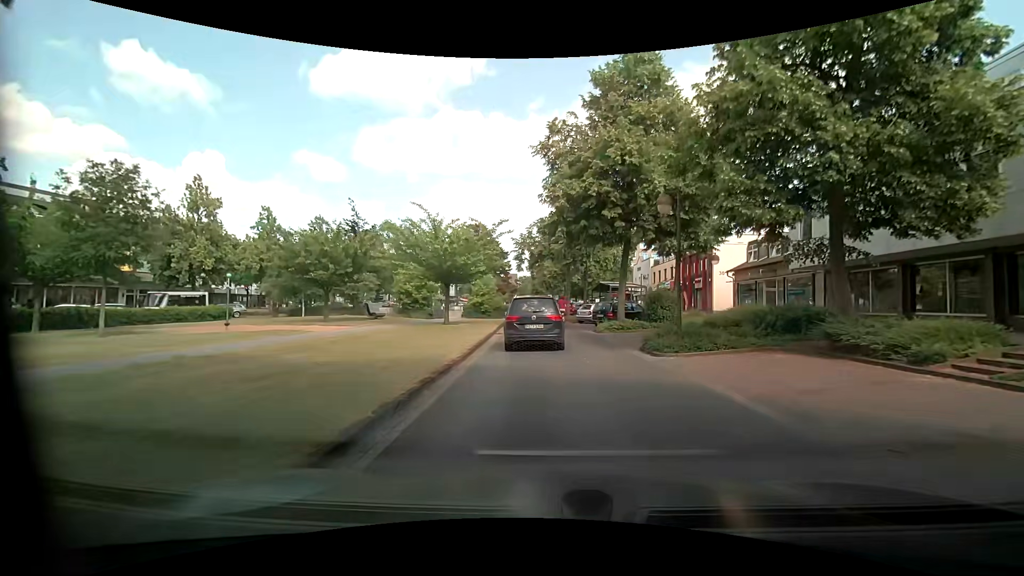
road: residential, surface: asphalt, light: Day
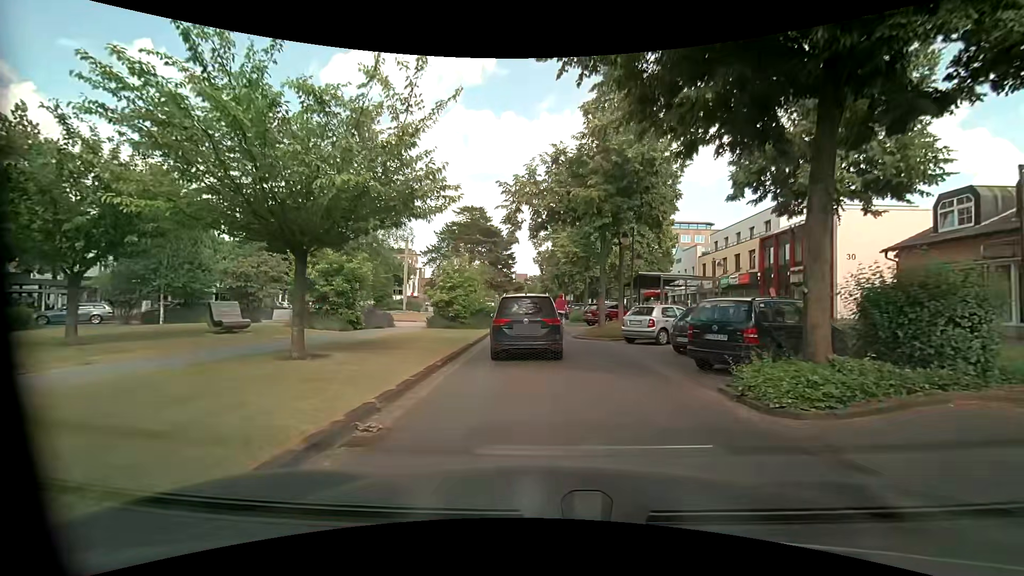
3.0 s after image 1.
(+0.3, +18.4) m; 0°
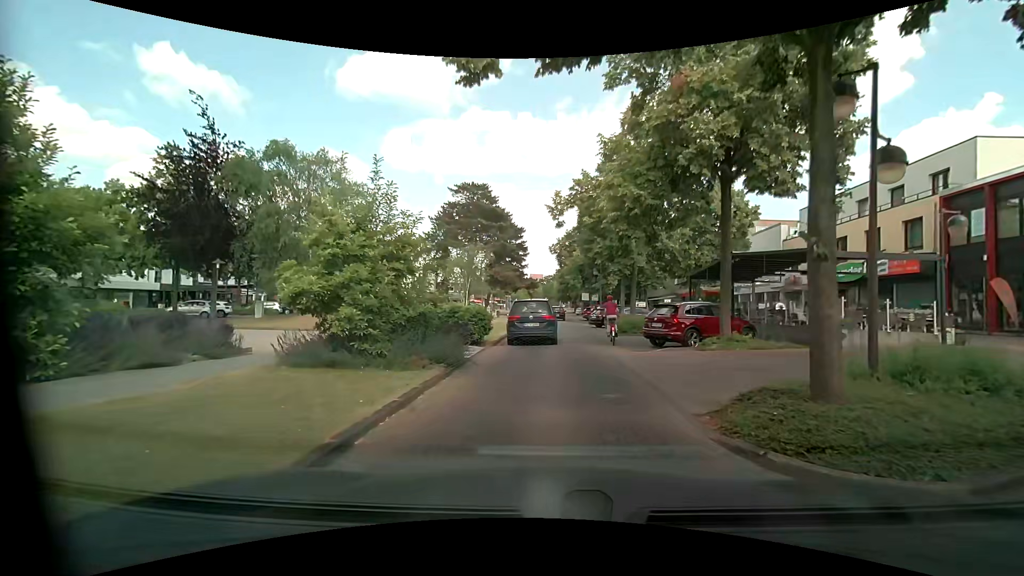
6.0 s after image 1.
(-0.3, +15.9) m; -2°
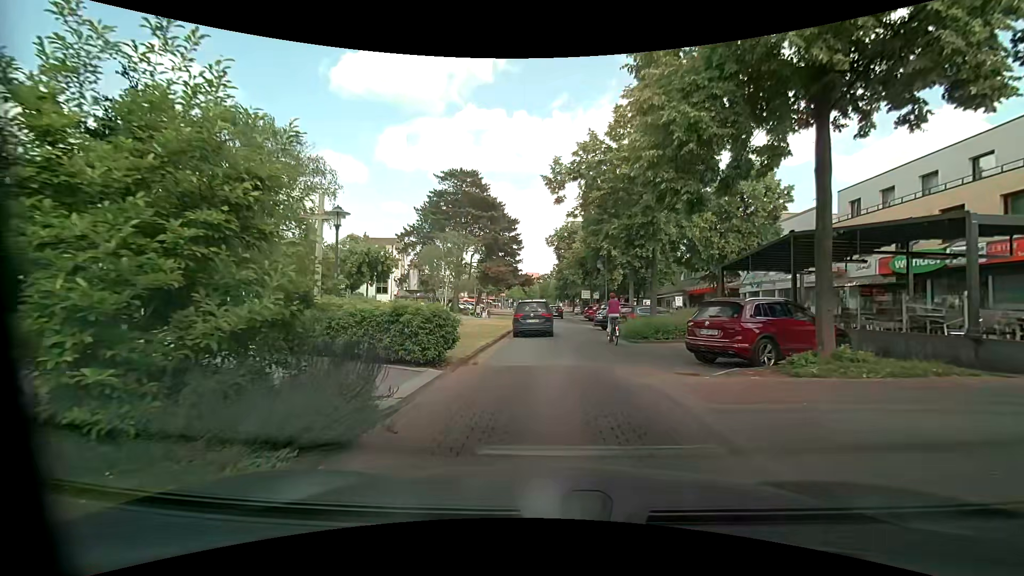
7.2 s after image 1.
(+0.1, +6.0) m; +1°
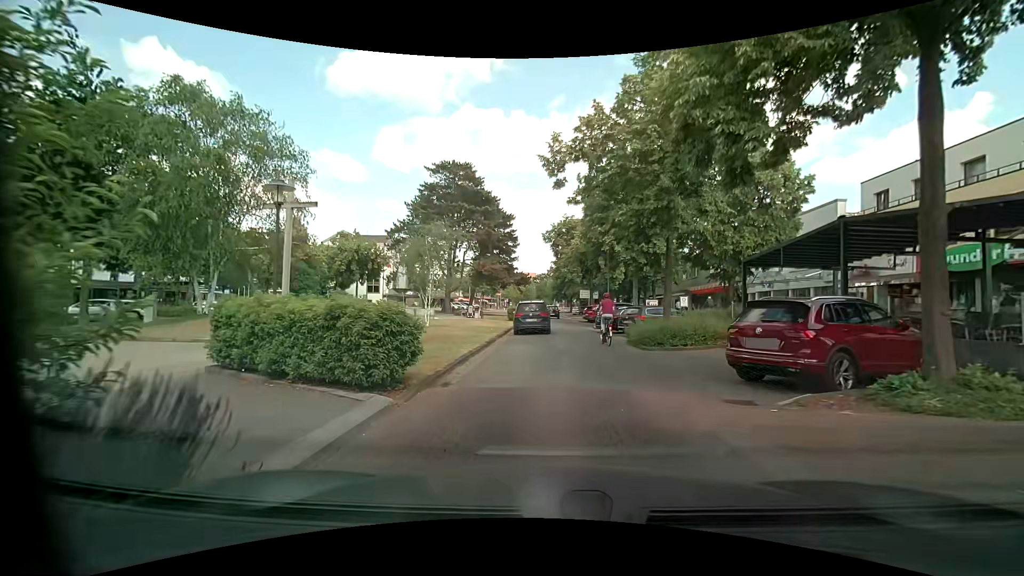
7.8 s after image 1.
(0.0, +3.1) m; +1°
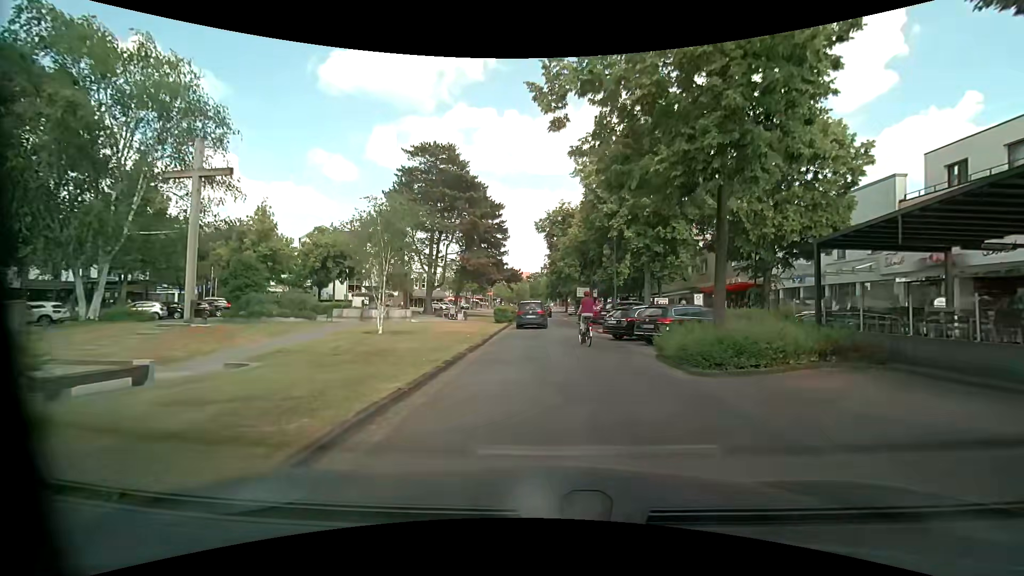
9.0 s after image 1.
(0.0, +6.2) m; 0°
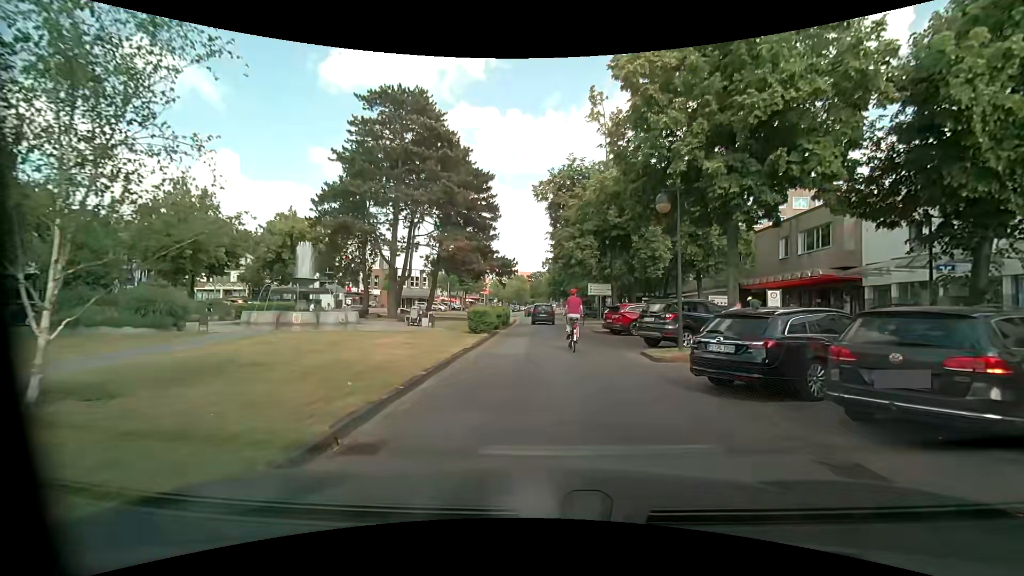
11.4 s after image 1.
(+0.1, +12.6) m; 0°
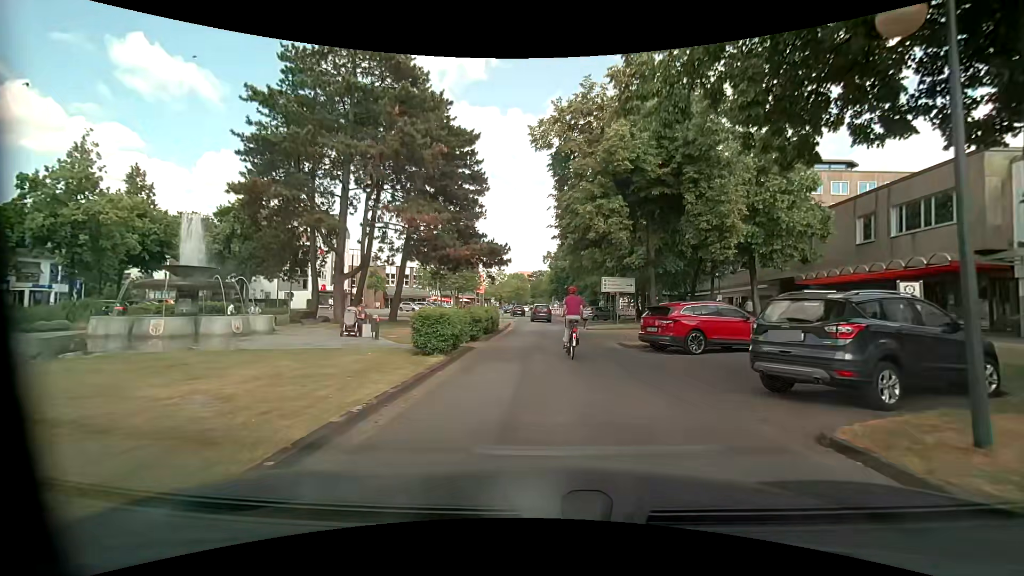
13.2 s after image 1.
(+0.1, +9.7) m; +1°
(0, +10) (0, +20) (0, +30) (0, +40) (-1, +50) (-1, +60) (-6, +69) (-15, +71) (-23, +65) (-26, +56) m
